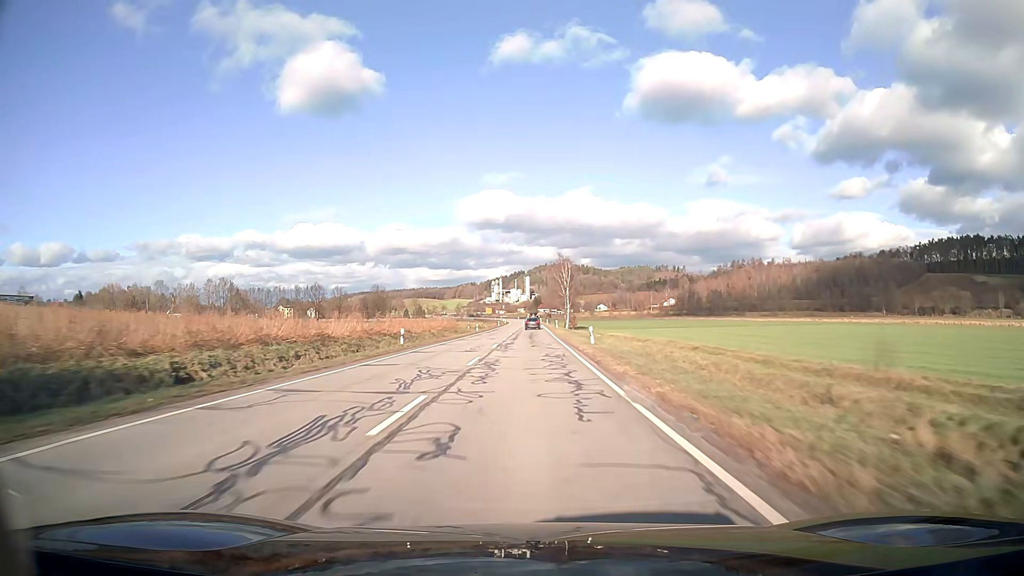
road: secondary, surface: asphalt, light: Day
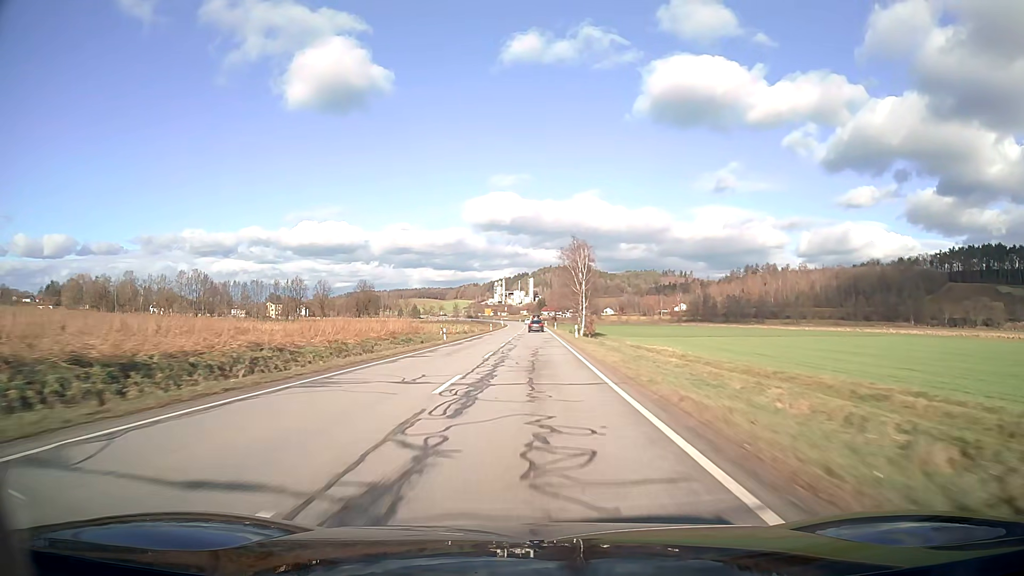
(-0.1, +31.6) m; 0°
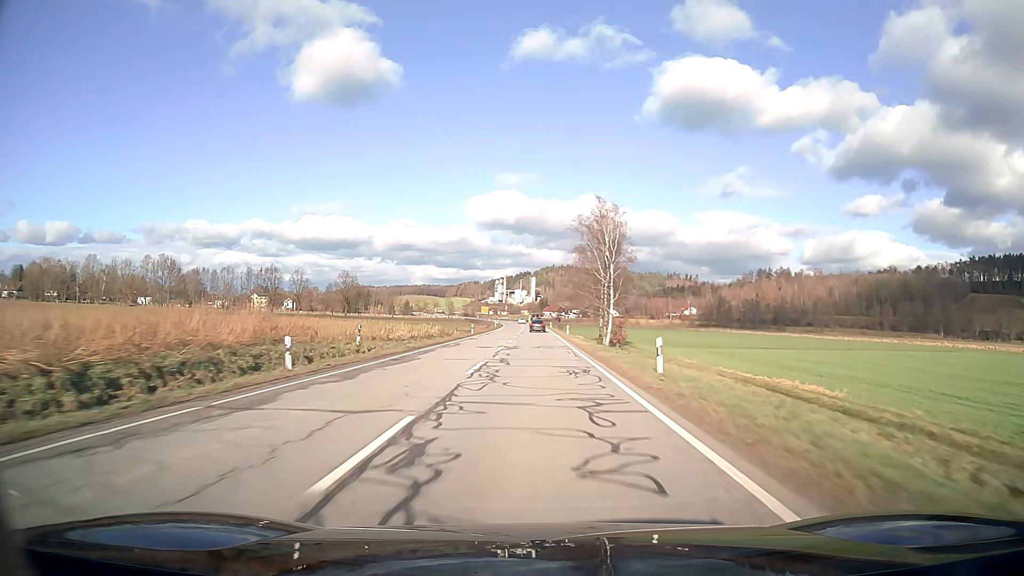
(0.0, +31.6) m; 0°
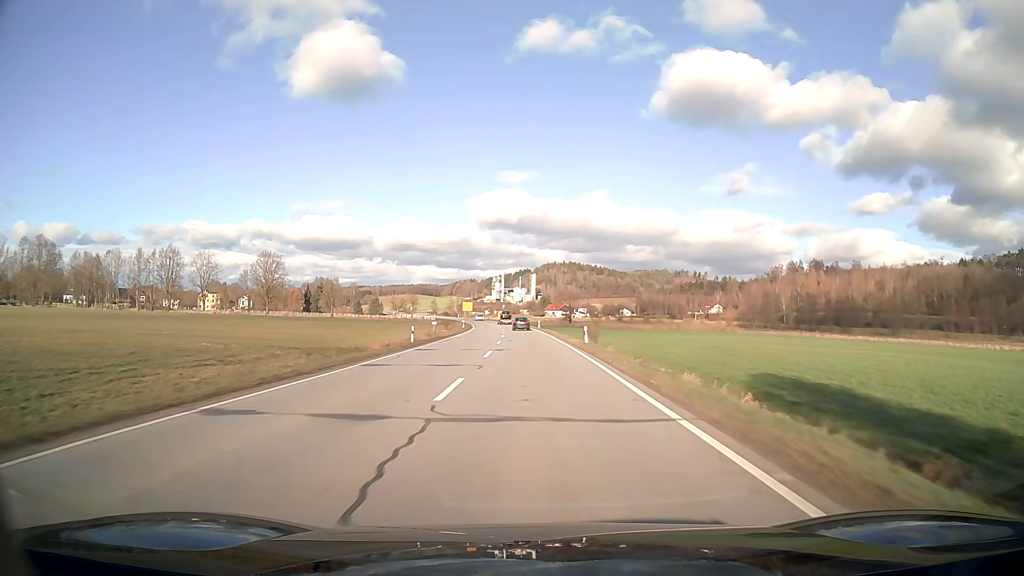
(+0.2, +79.0) m; 0°
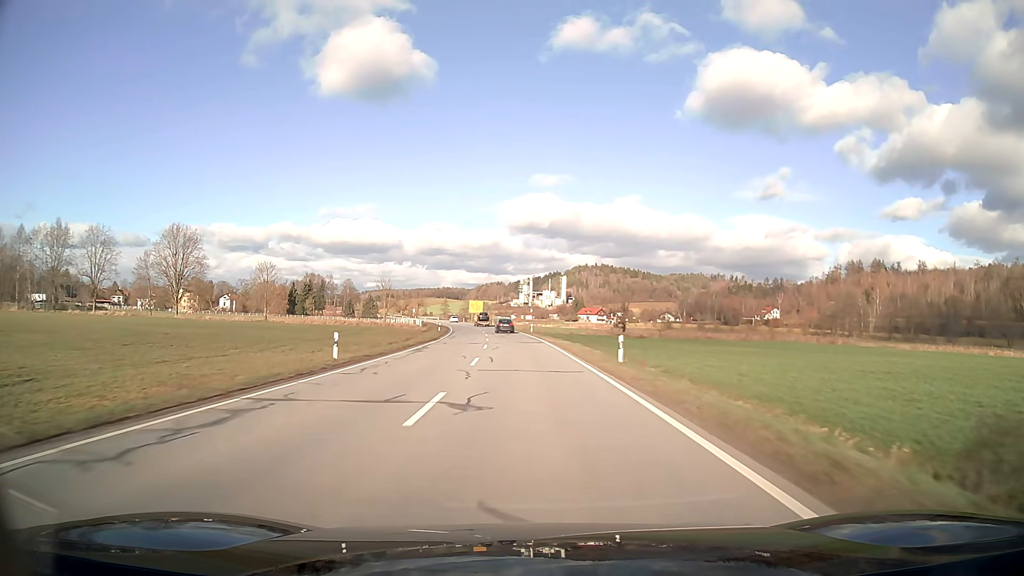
(-1.3, +63.1) m; -3°
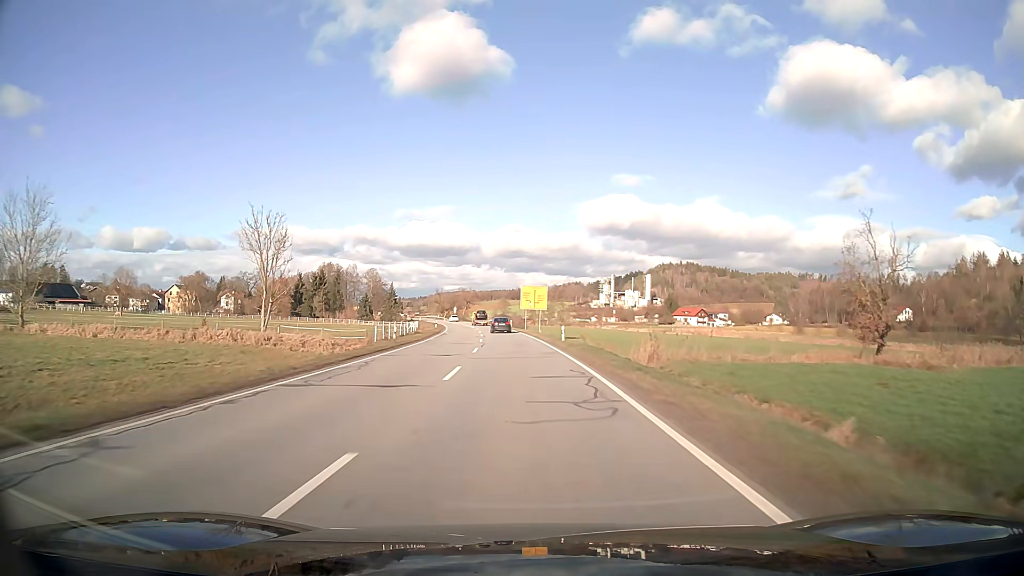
(-4.5, +78.6) m; -7°
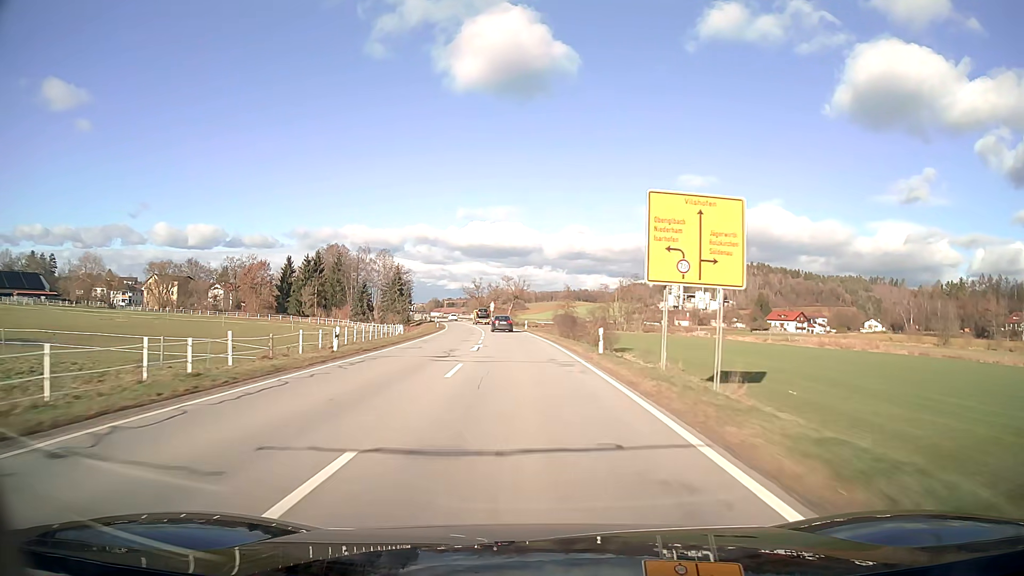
(-2.7, +60.7) m; -5°
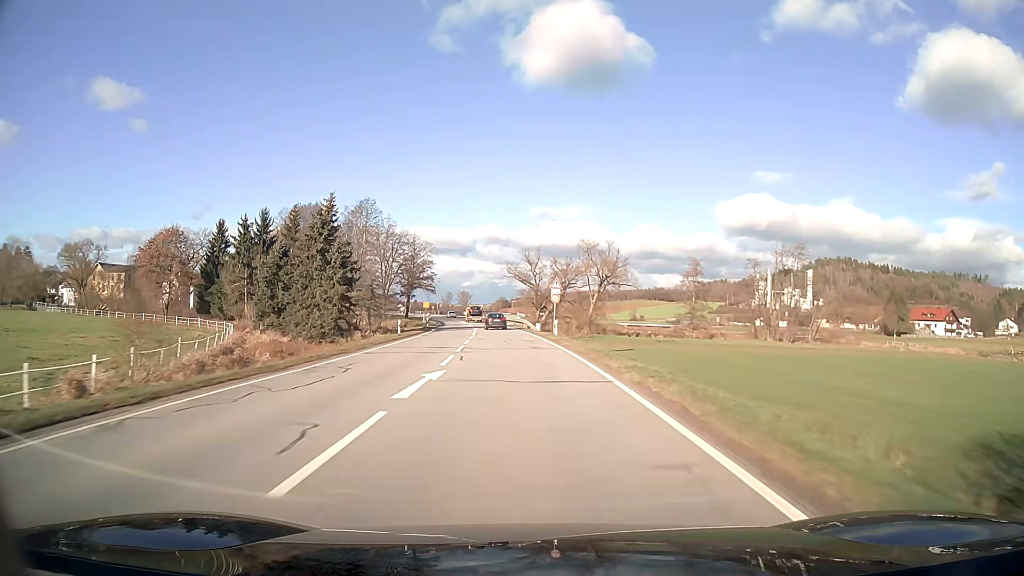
(-3.6, +70.0) m; -6°
